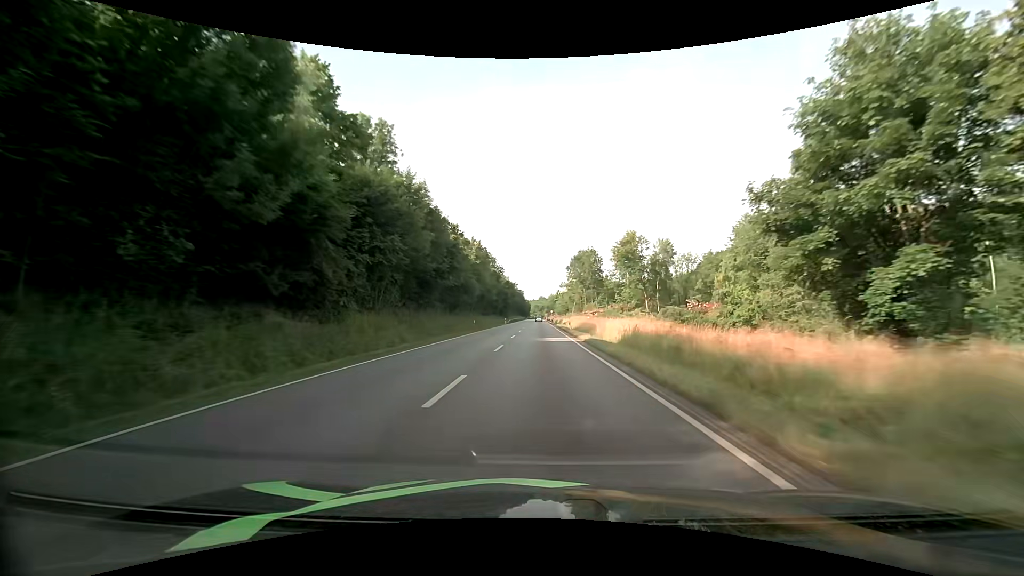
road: primary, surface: asphalt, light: Day
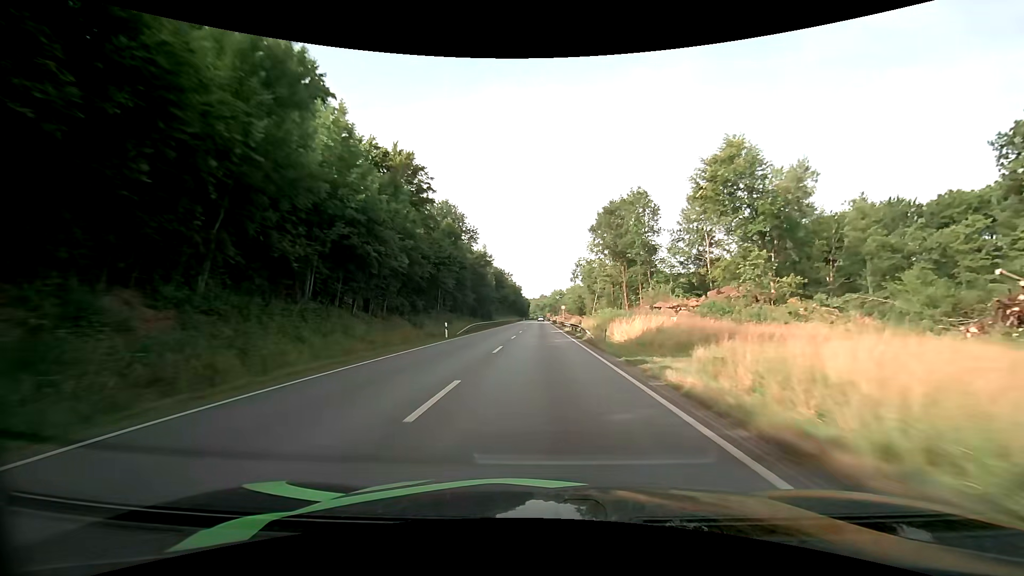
(-0.6, +61.2) m; -1°
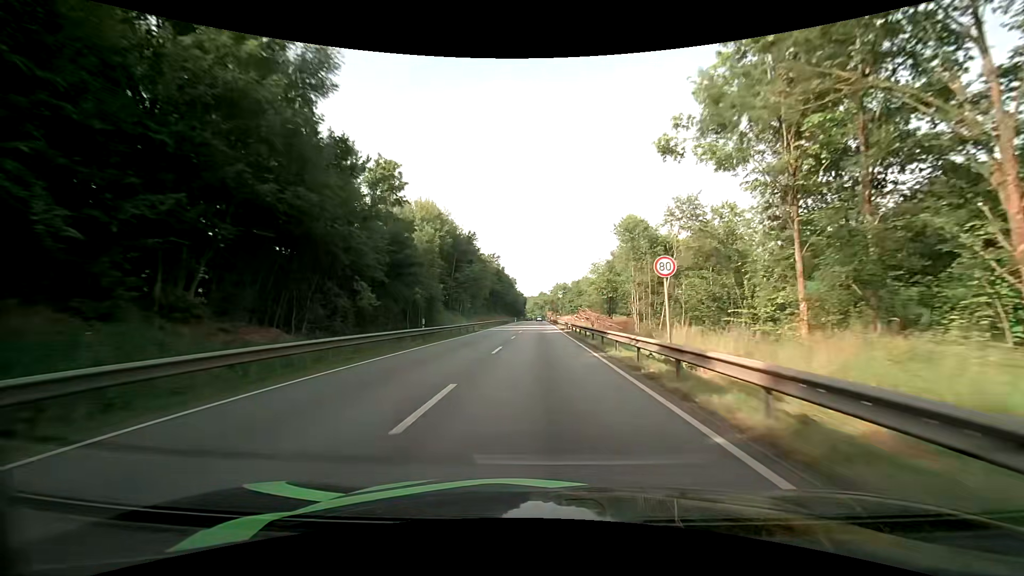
(+0.3, +60.9) m; 0°
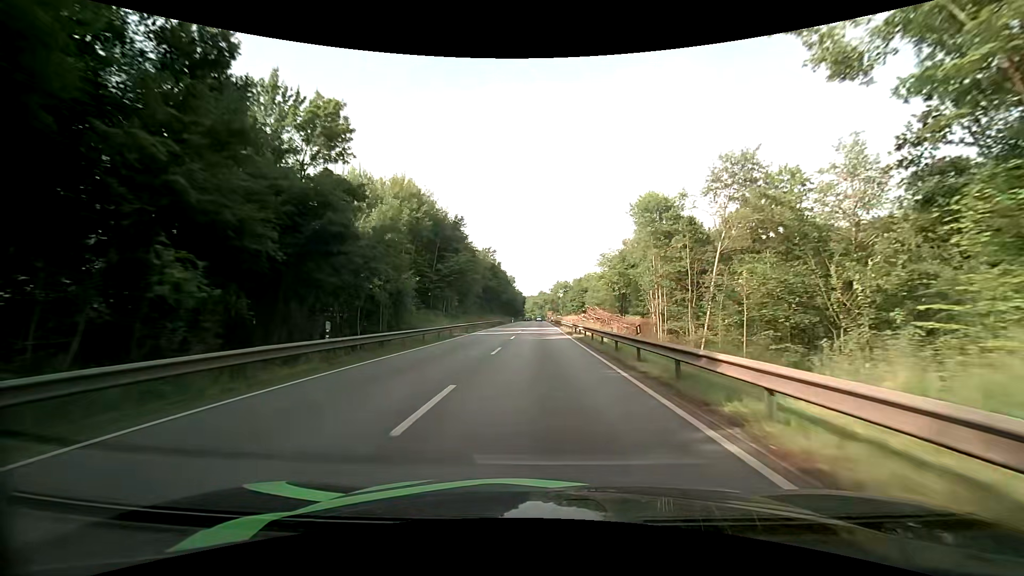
(0.0, +12.2) m; 0°
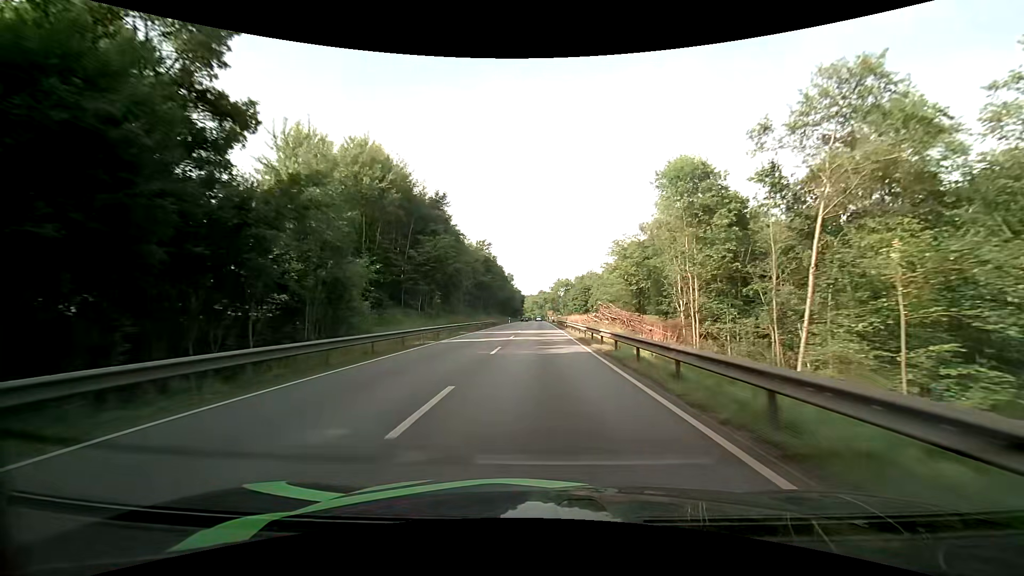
(+0.1, +12.2) m; 0°
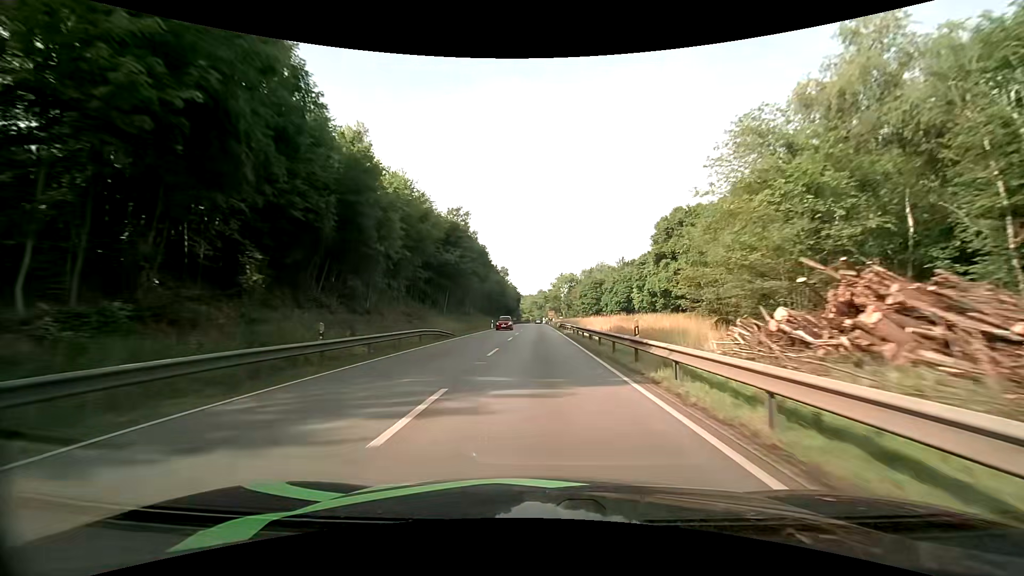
(+0.1, +36.4) m; 0°
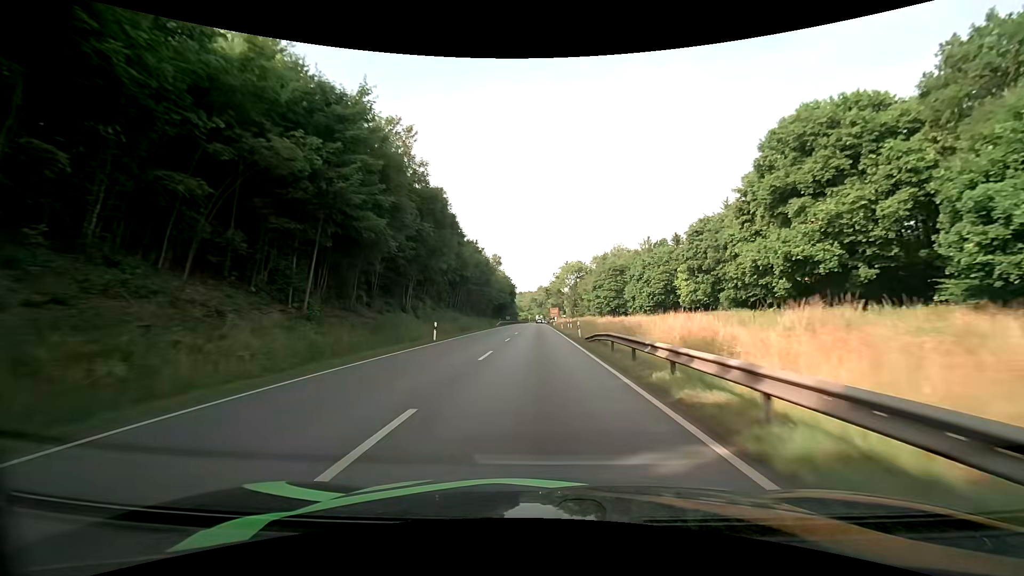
(0.0, +36.3) m; 0°
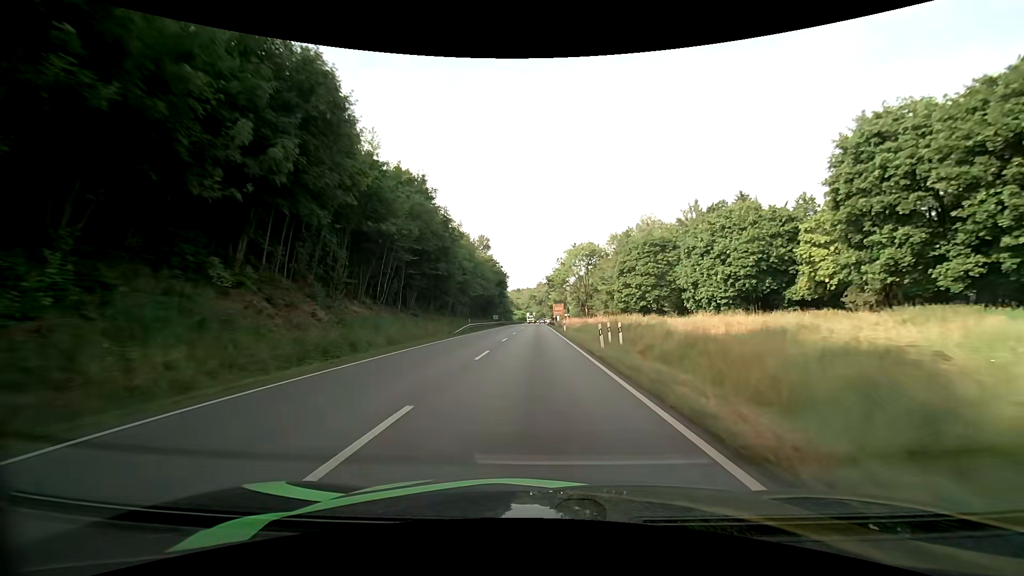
(0.0, +36.3) m; 0°
(0, +10) (0, +20) (0, +30) (0, +40) (0, +50) (0, +60) (0, +70) (0, +80) (0, +90) (0, +100) m
